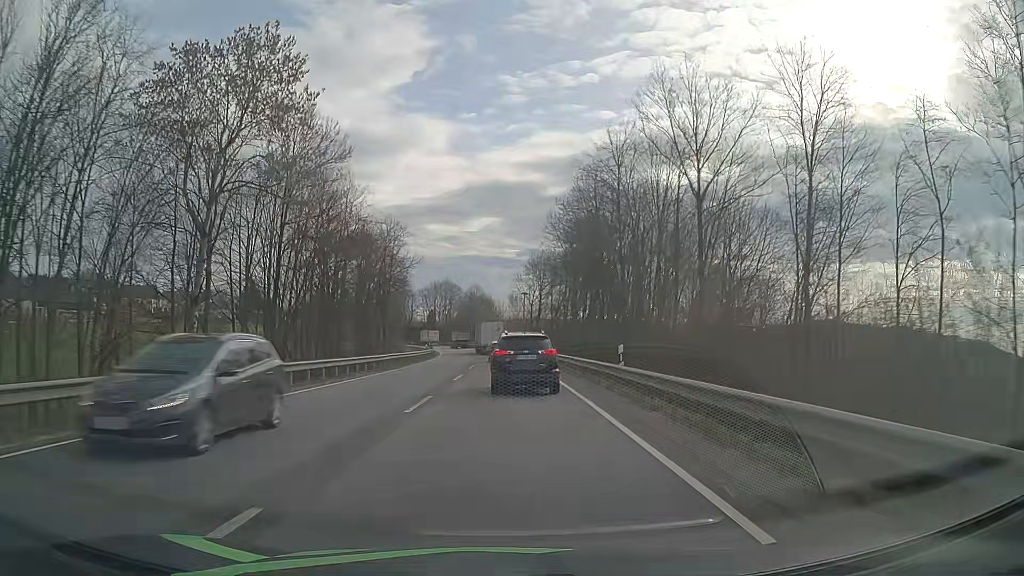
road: primary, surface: asphalt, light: Day
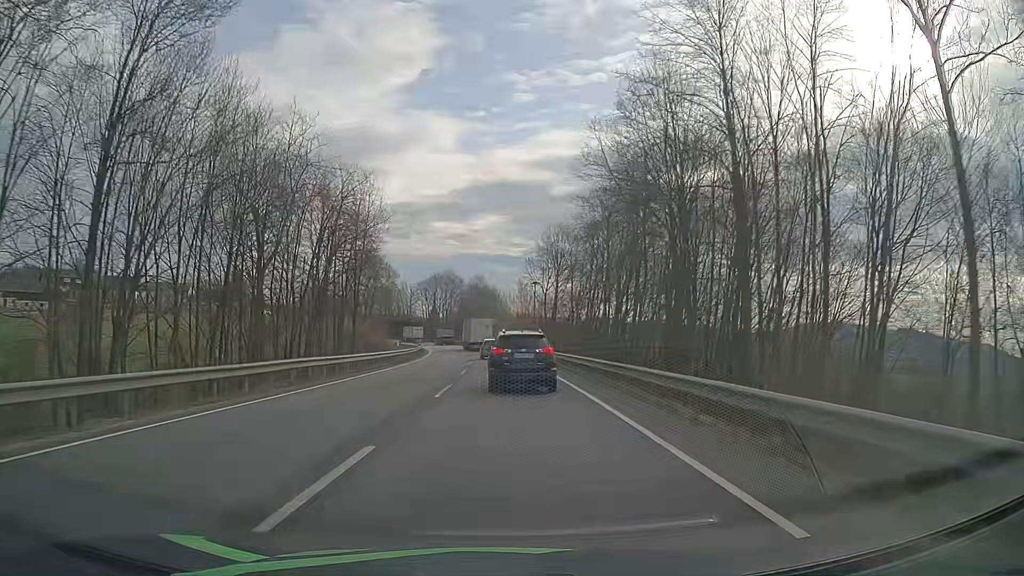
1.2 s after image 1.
(-0.1, +20.6) m; -1°
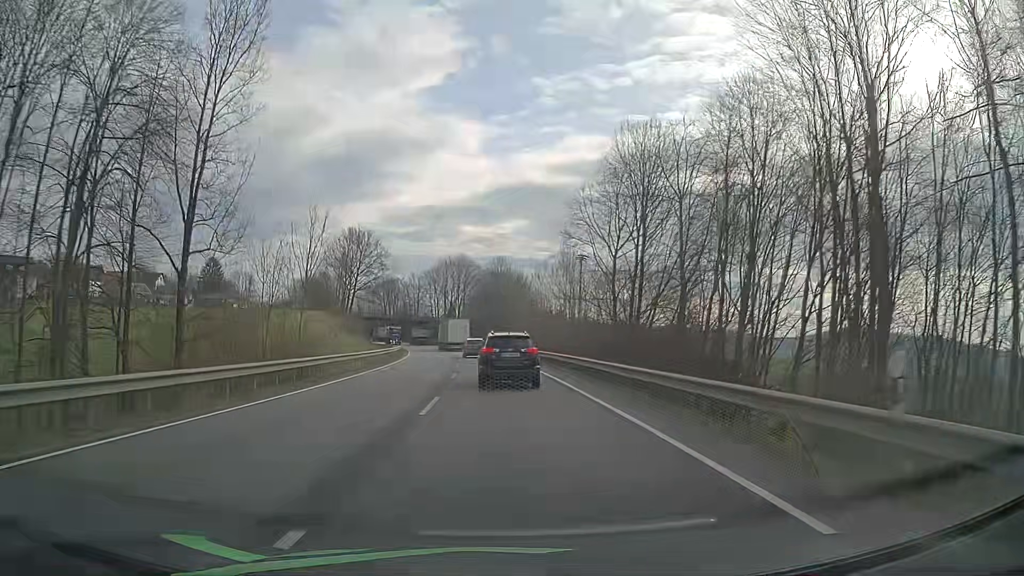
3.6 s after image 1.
(-0.5, +40.1) m; -2°
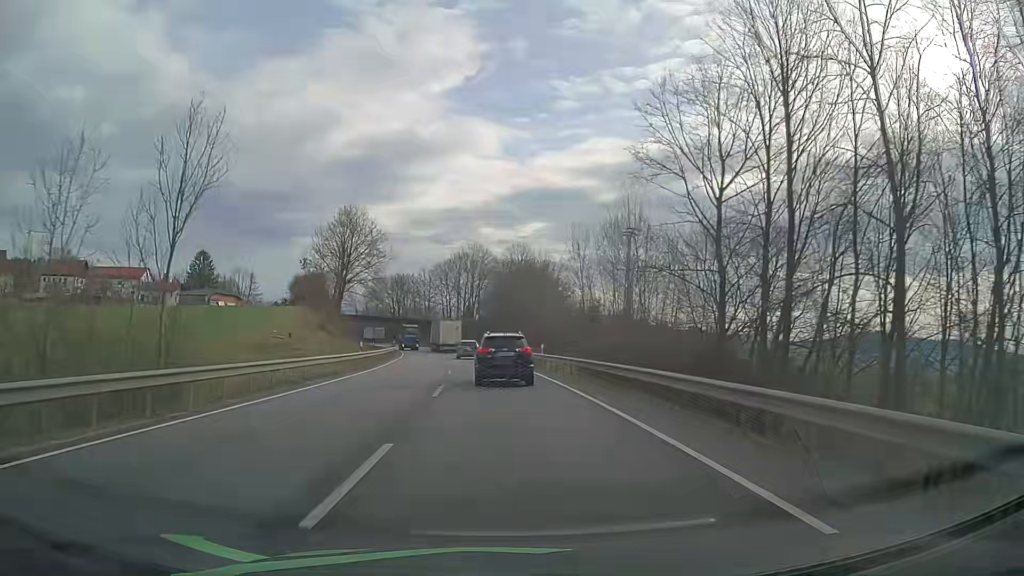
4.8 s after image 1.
(-0.3, +19.9) m; -2°
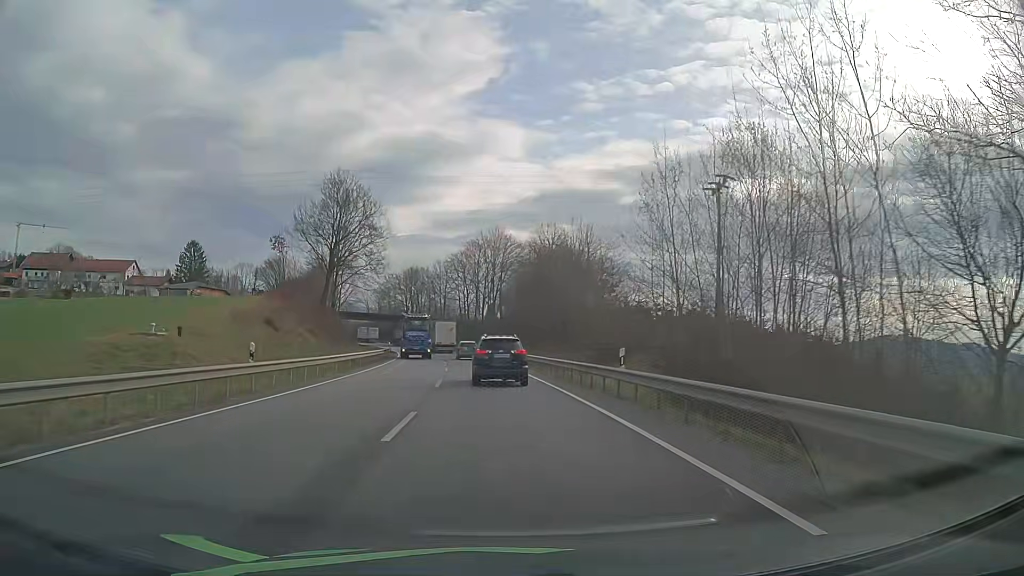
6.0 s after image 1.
(-0.4, +19.6) m; -2°
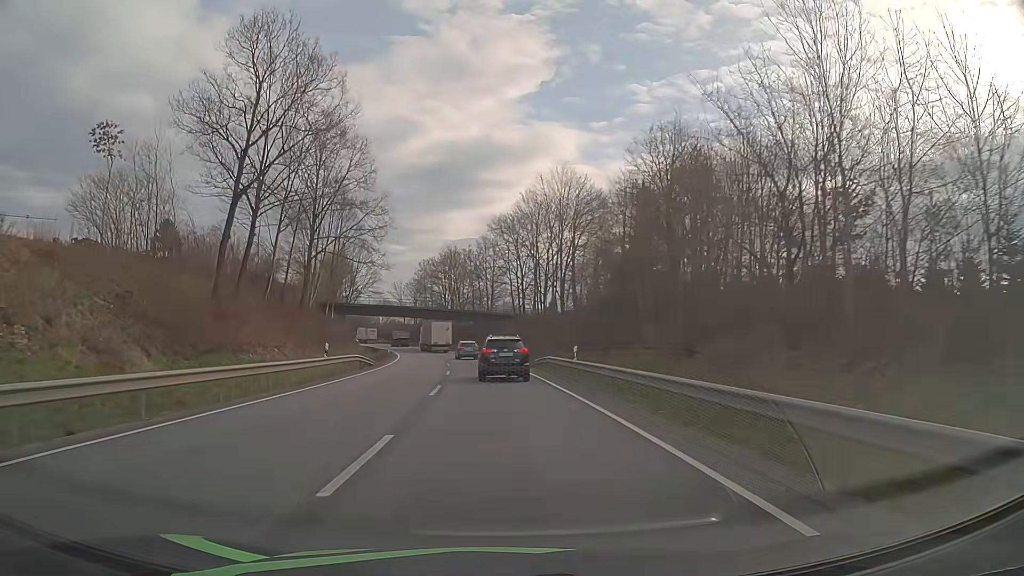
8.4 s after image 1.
(-1.5, +39.7) m; -5°
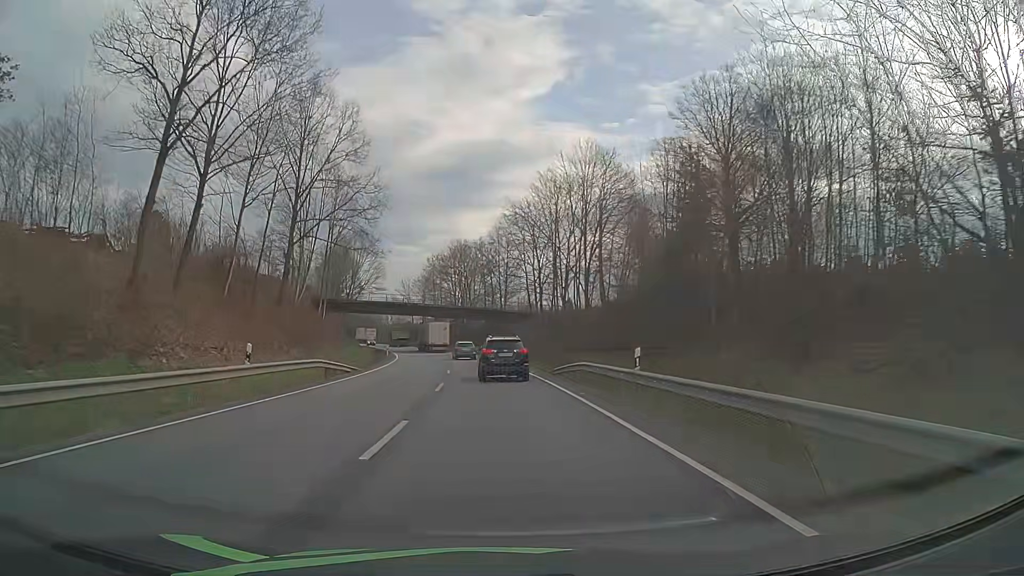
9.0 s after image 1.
(-0.1, +10.1) m; -1°
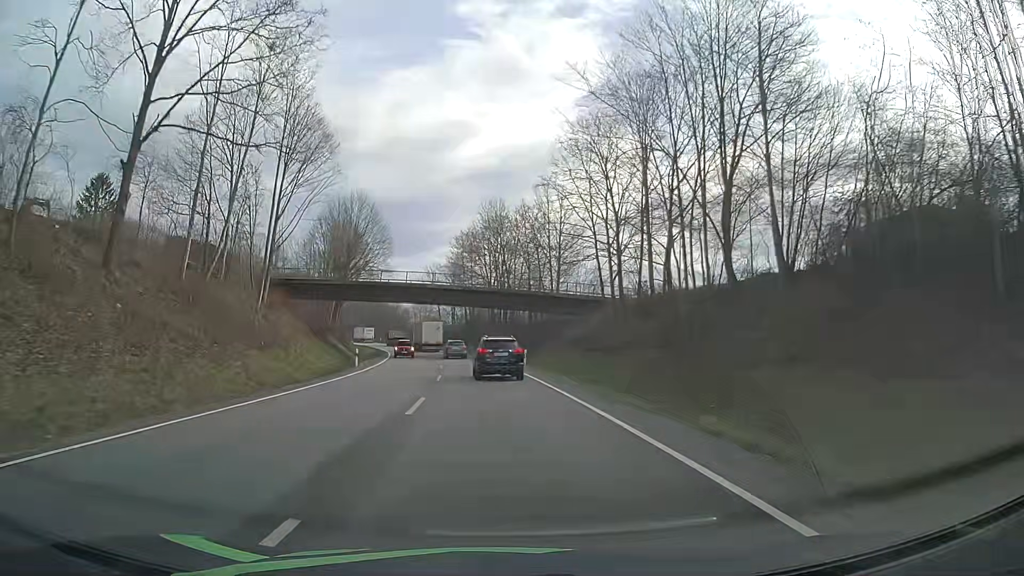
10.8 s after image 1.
(-0.9, +31.1) m; -4°
(0, +10) (0, +20) (-1, +30) (-2, +40) (-3, +50) (-4, +60) (-6, +70) (-8, +80) (-9, +89) (-12, +99) m
